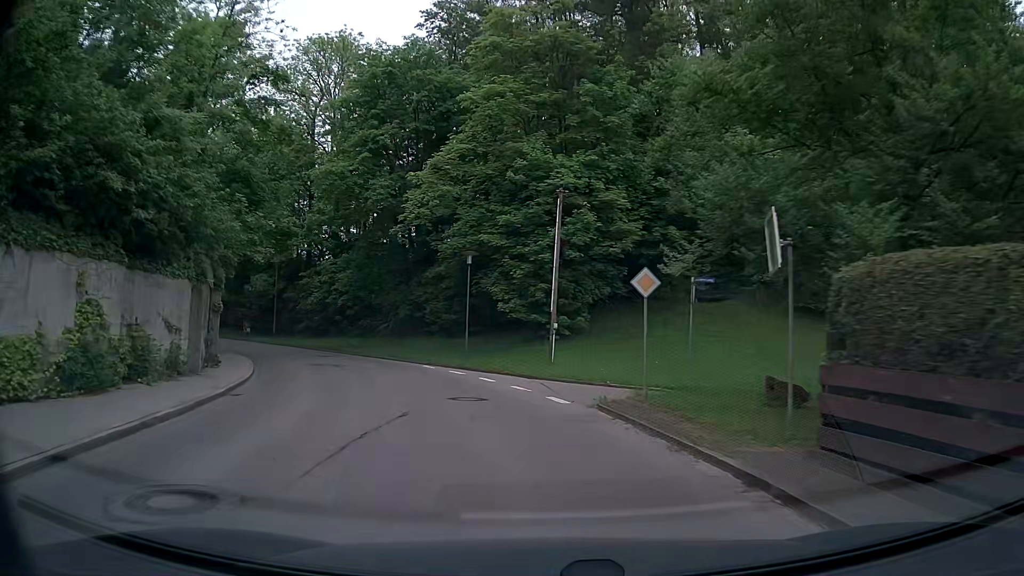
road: tertiary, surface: asphalt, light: Day
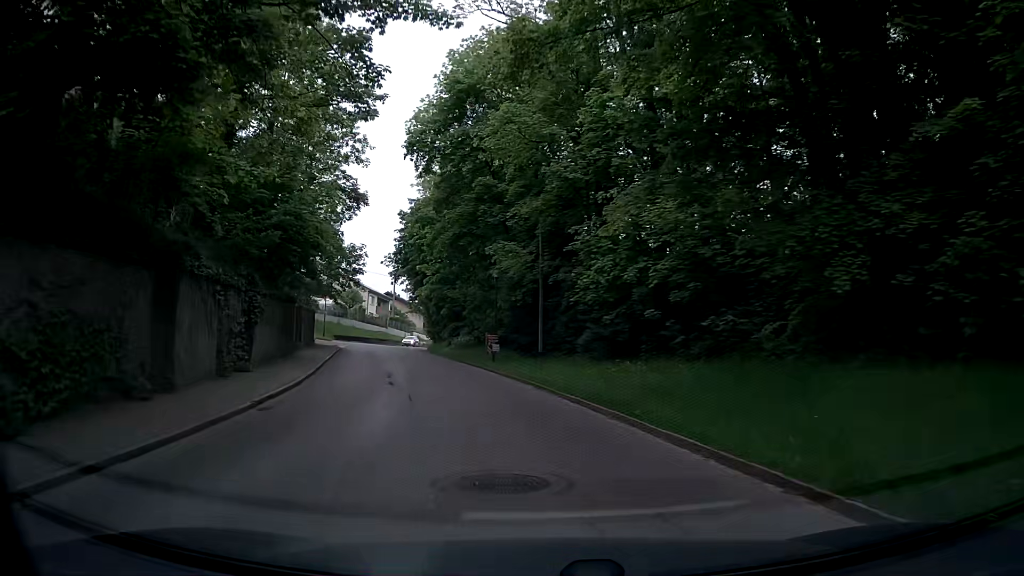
(-6.0, +25.8) m; -29°
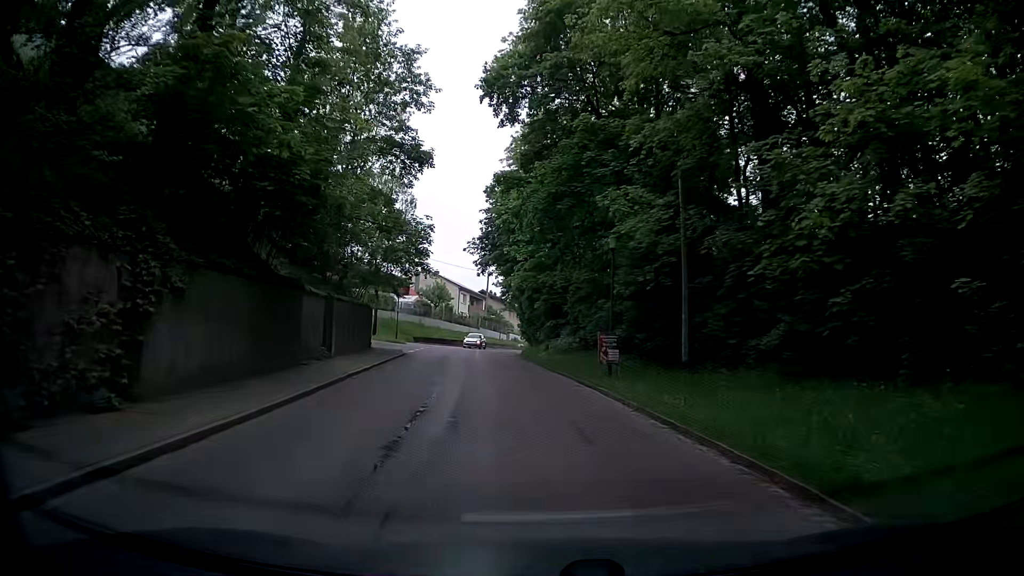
(-1.0, +10.6) m; -9°
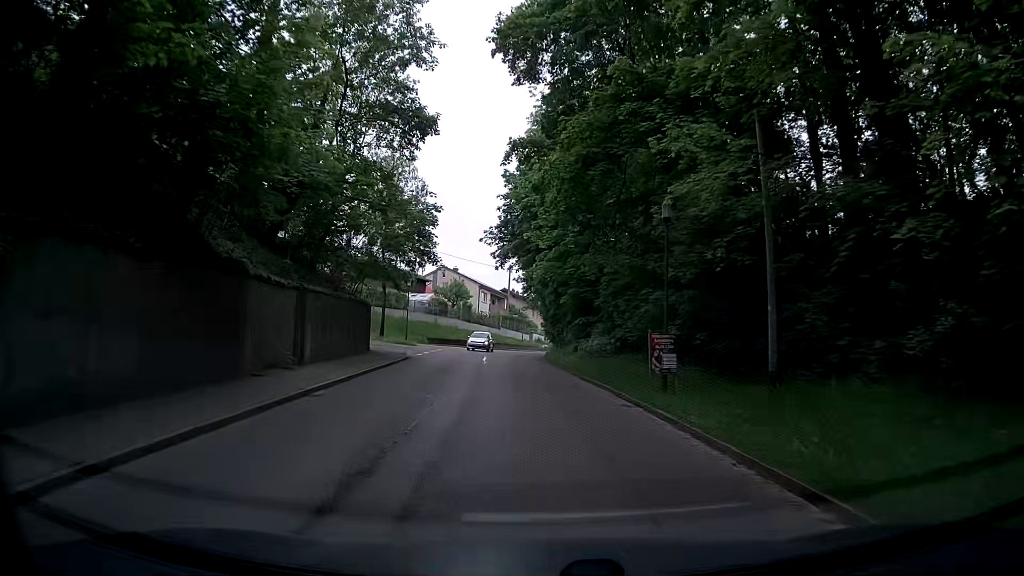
(0.0, +5.4) m; -2°
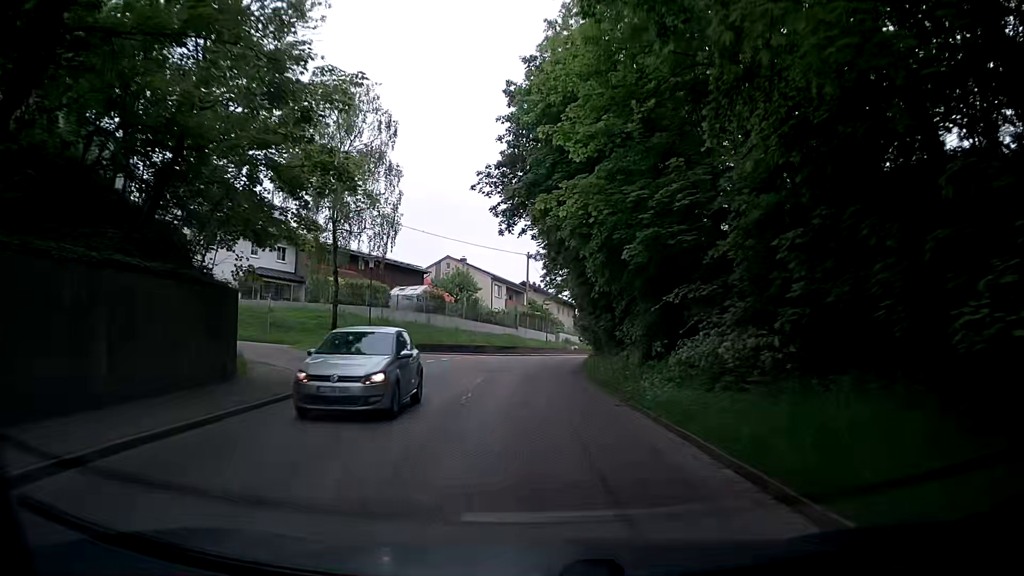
(-0.4, +16.6) m; -2°
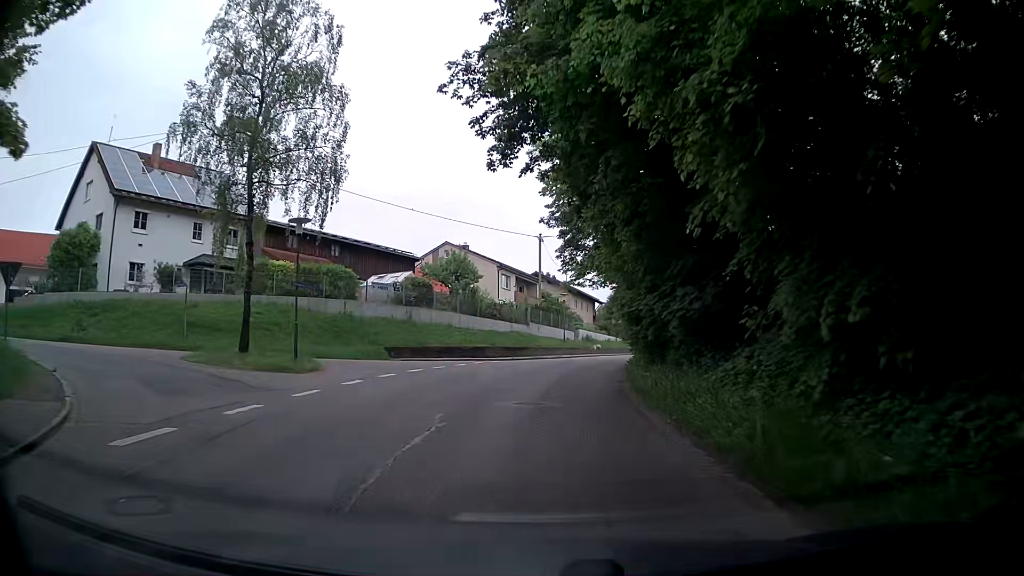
(-0.1, +11.5) m; -1°
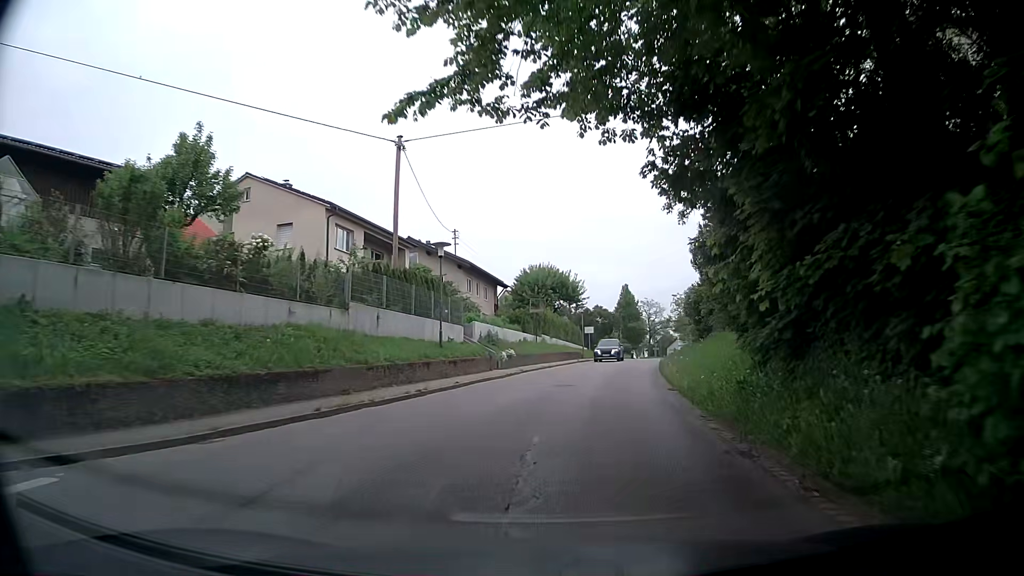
(+1.0, +29.5) m; +8°
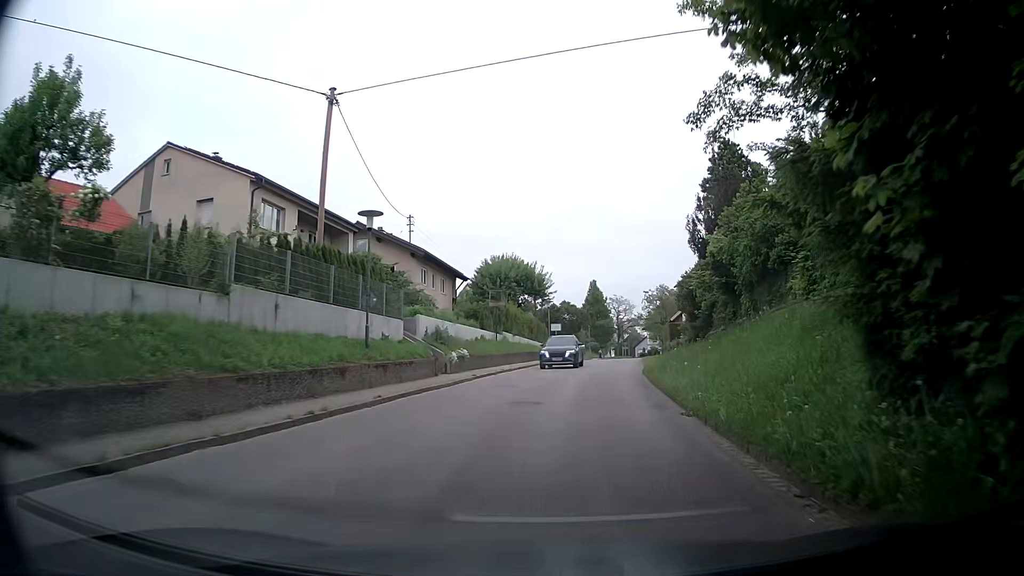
(+0.1, +5.8) m; +2°
(+1, +10) (+2, +20) (+3, +30) (+4, +40) (+6, +50) (+8, +59) (+10, +69) (+12, +79) (+14, +89) (+16, +99) m
